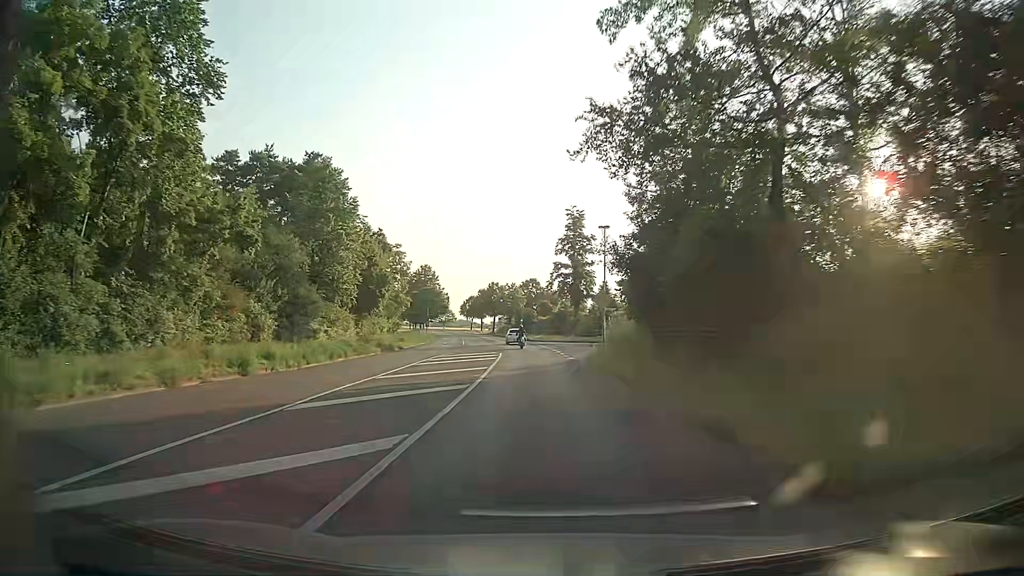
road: secondary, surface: asphalt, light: Day
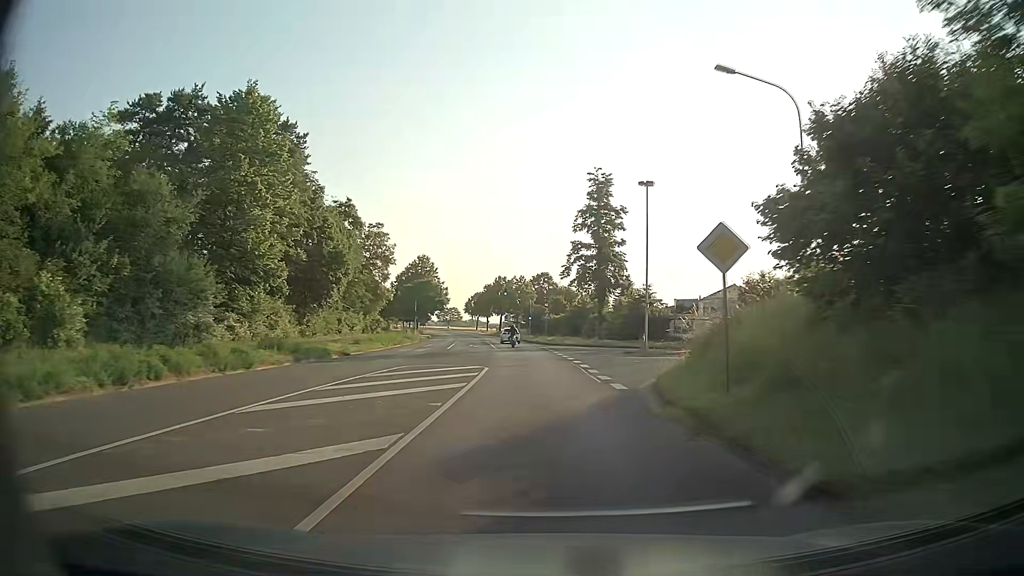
(-0.1, +17.1) m; -1°
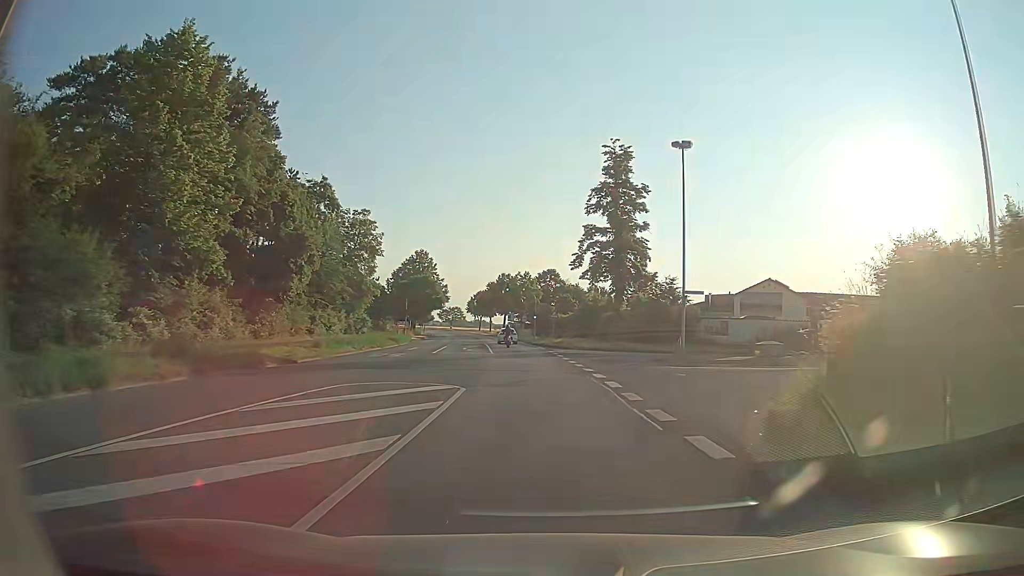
(-0.1, +8.6) m; -1°
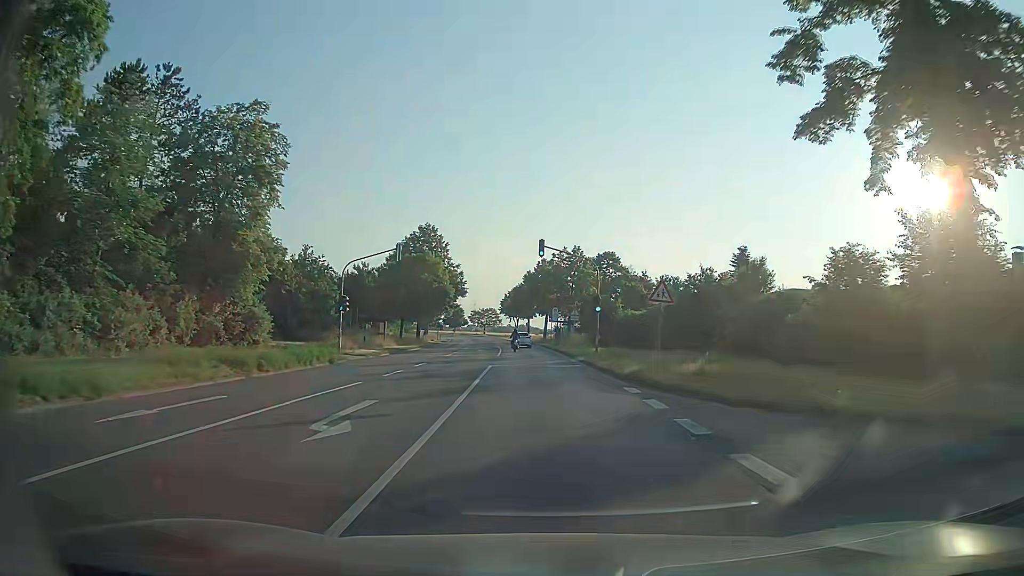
(-1.1, +34.7) m; -4°
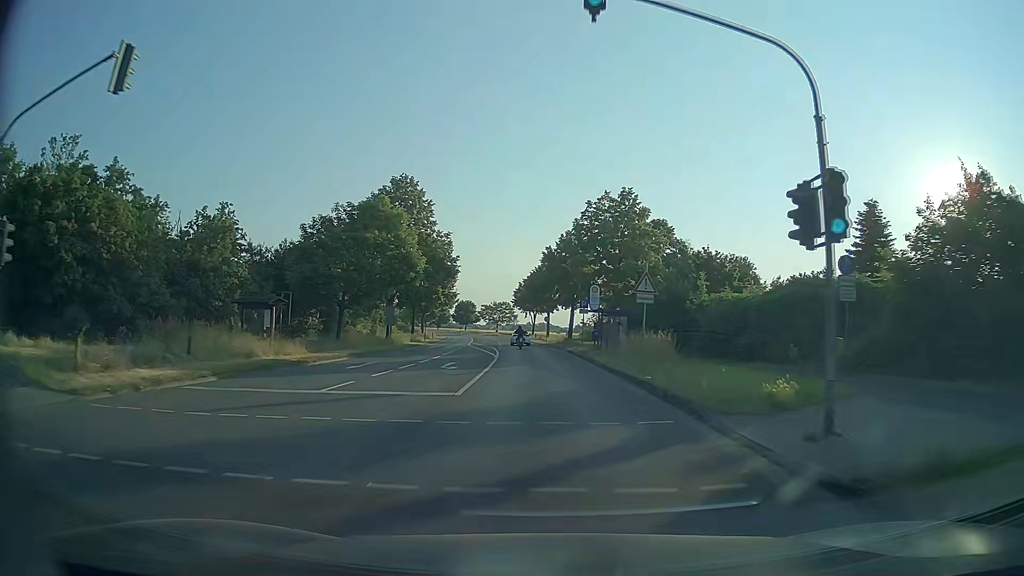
(-0.5, +26.2) m; -2°
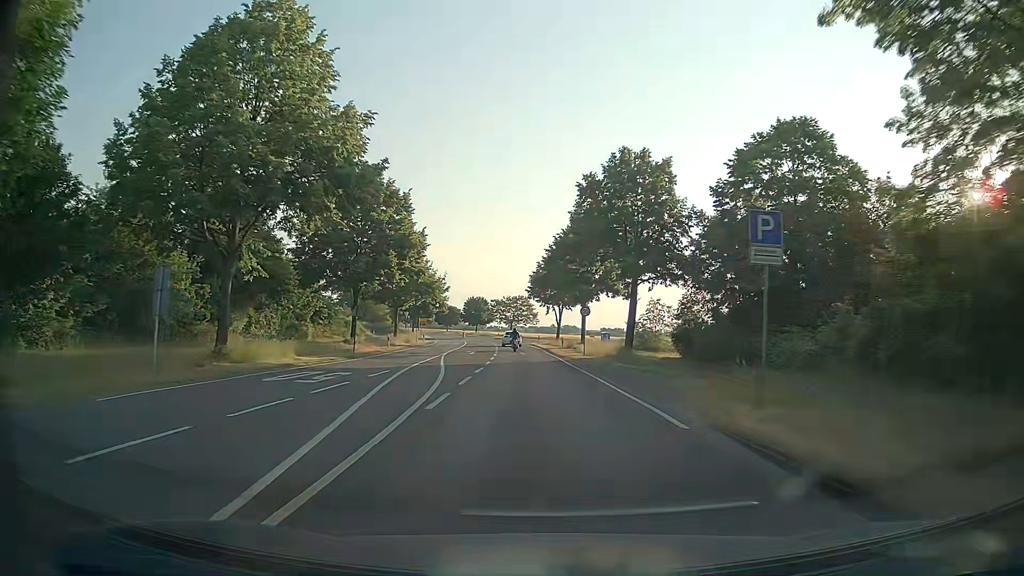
(-0.5, +35.2) m; -2°
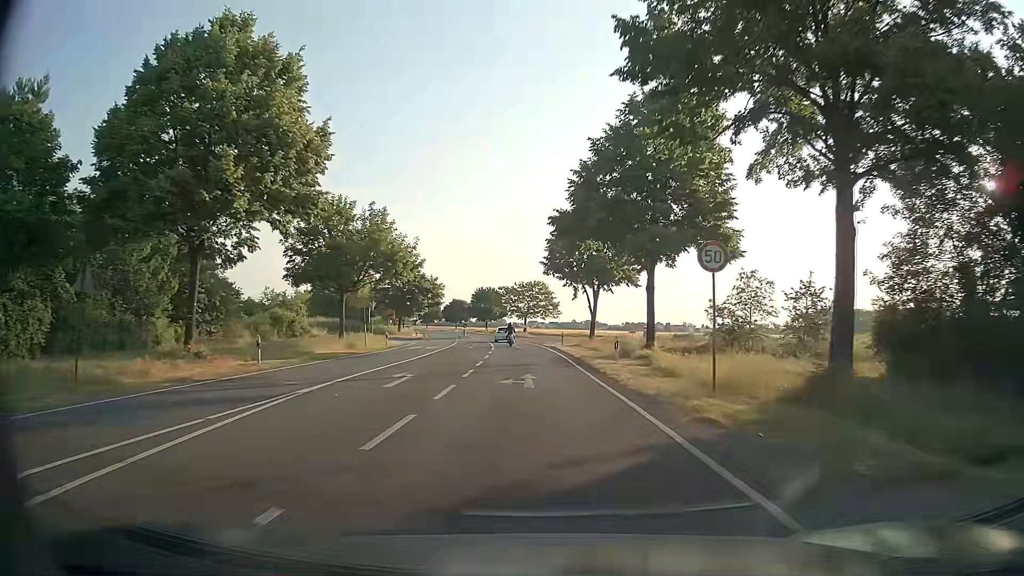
(-0.3, +26.5) m; -1°
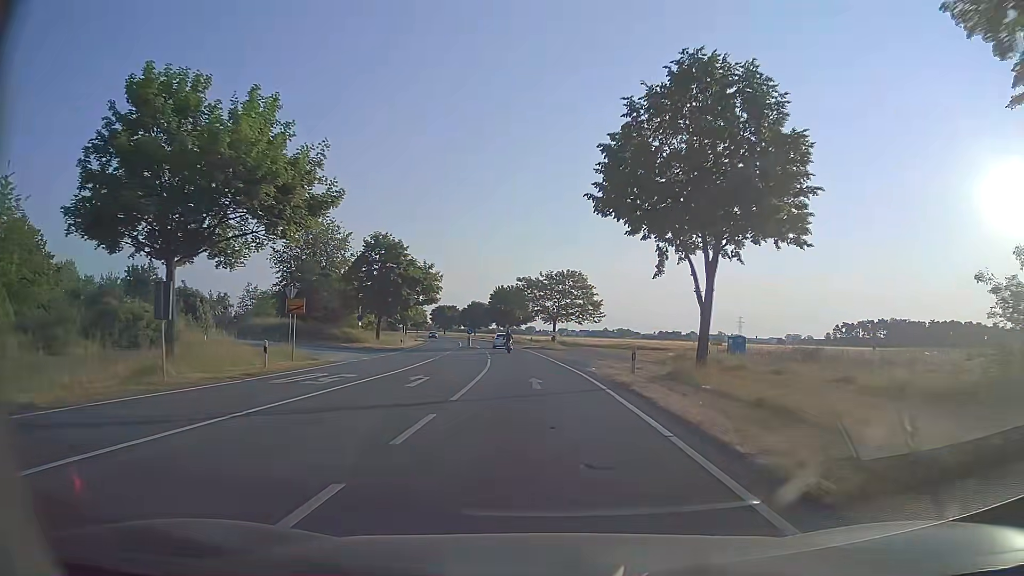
(-0.8, +26.6) m; -3°
(0, +10) (0, +20) (-1, +30) (-2, +40) (-2, +50) (-4, +60) (-5, +70) (-6, +80) (-8, +90) (-9, +99) m
